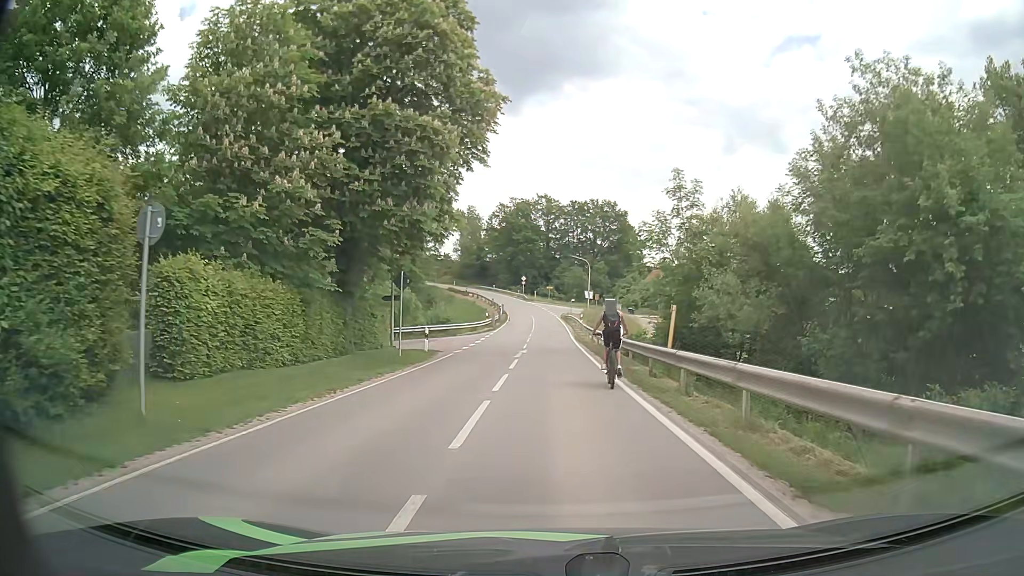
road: secondary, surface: asphalt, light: Day
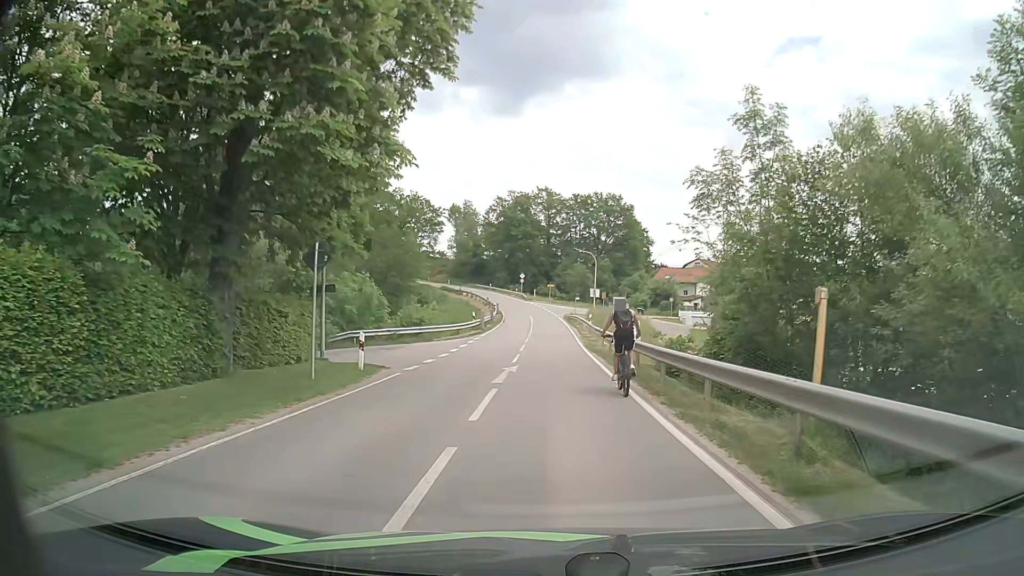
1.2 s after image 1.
(0.0, +9.8) m; 0°
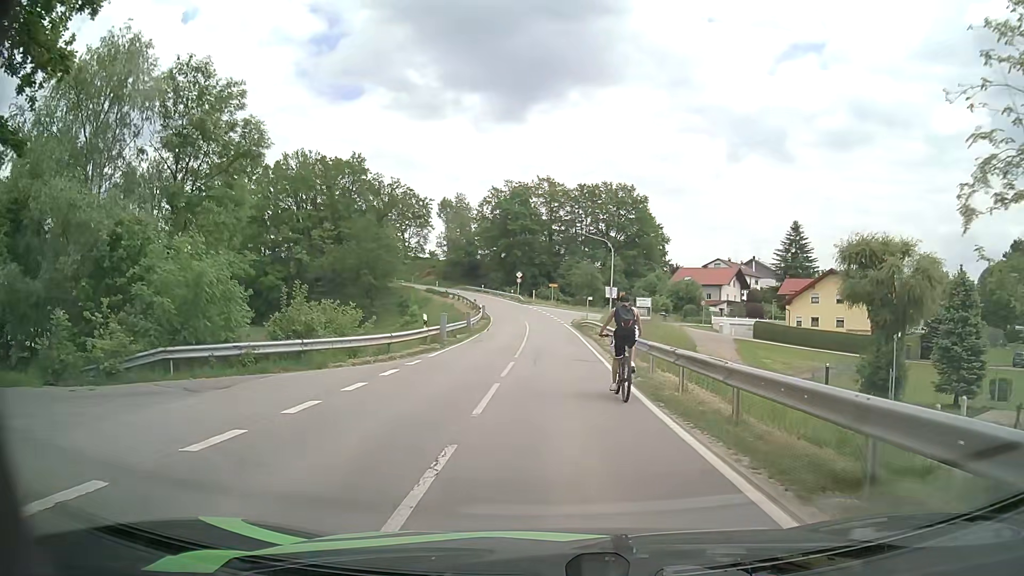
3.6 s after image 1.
(0.0, +17.7) m; 0°
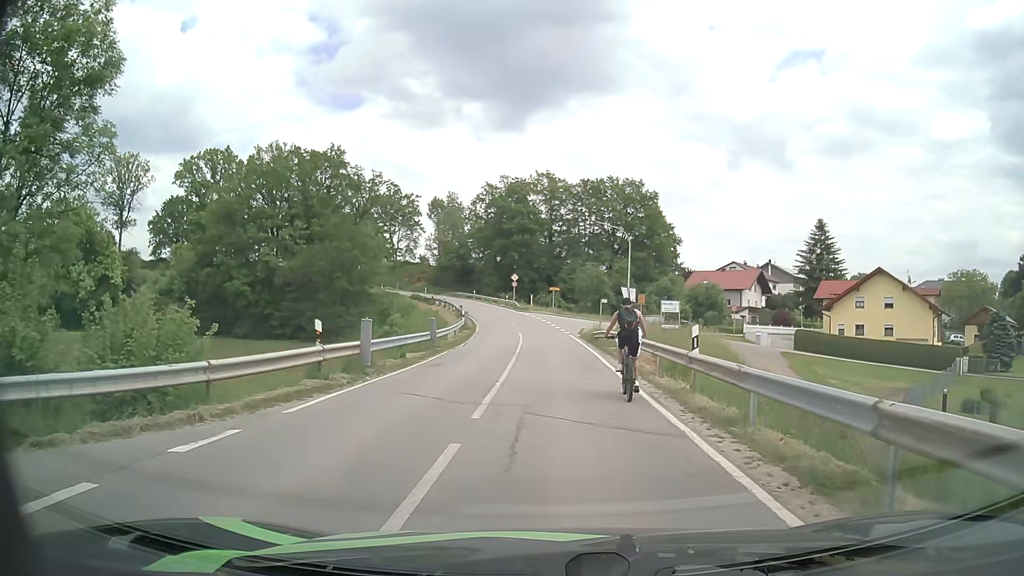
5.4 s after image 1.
(0.0, +12.1) m; +1°
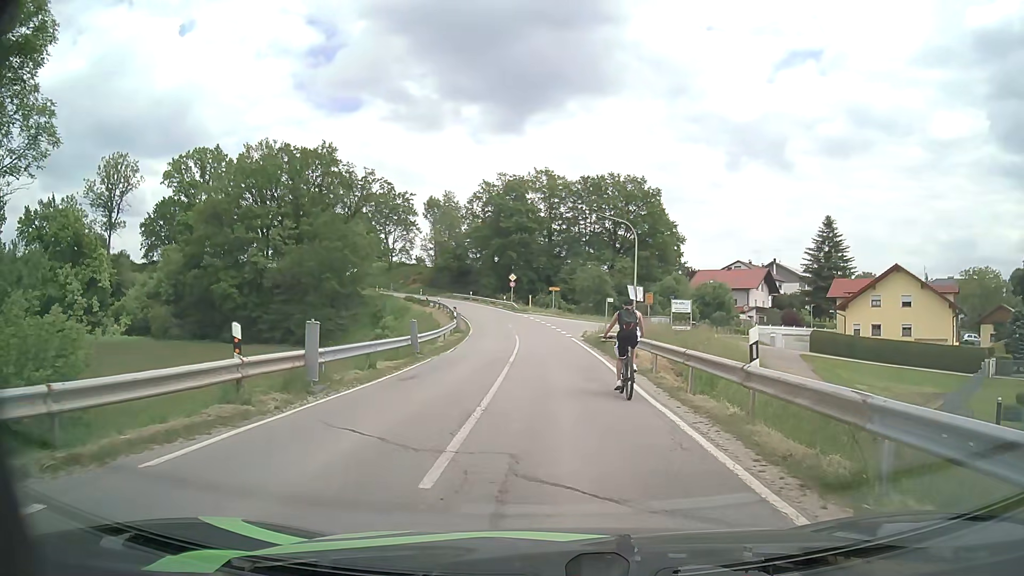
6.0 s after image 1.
(0.0, +3.8) m; 0°
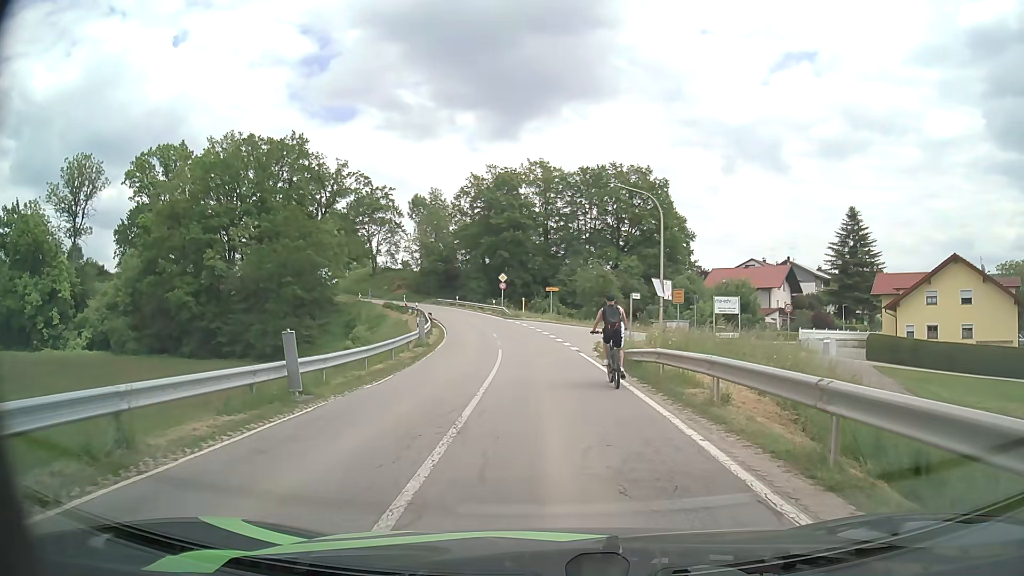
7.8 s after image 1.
(-0.1, +11.0) m; 0°
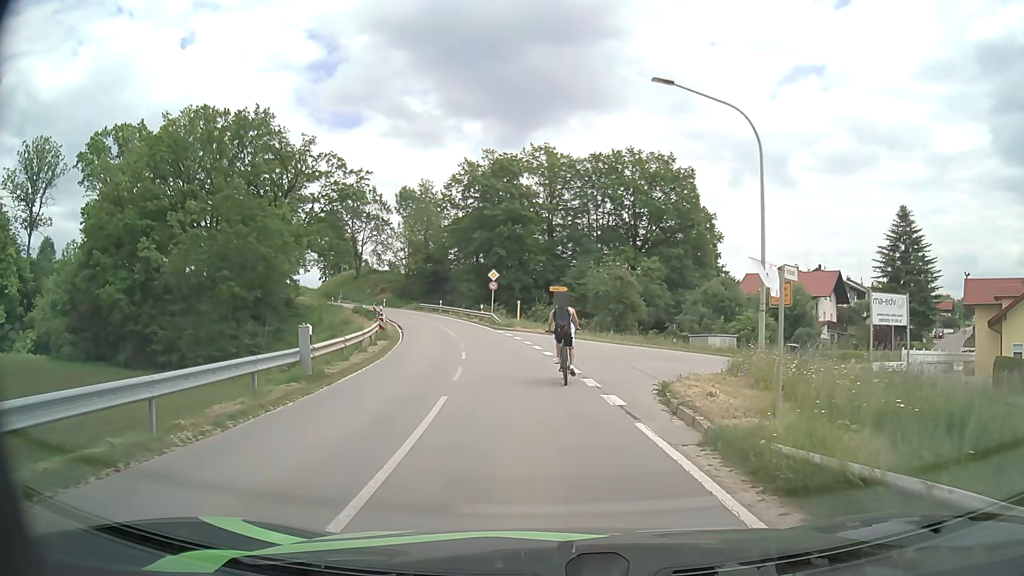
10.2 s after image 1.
(0.0, +14.7) m; 0°
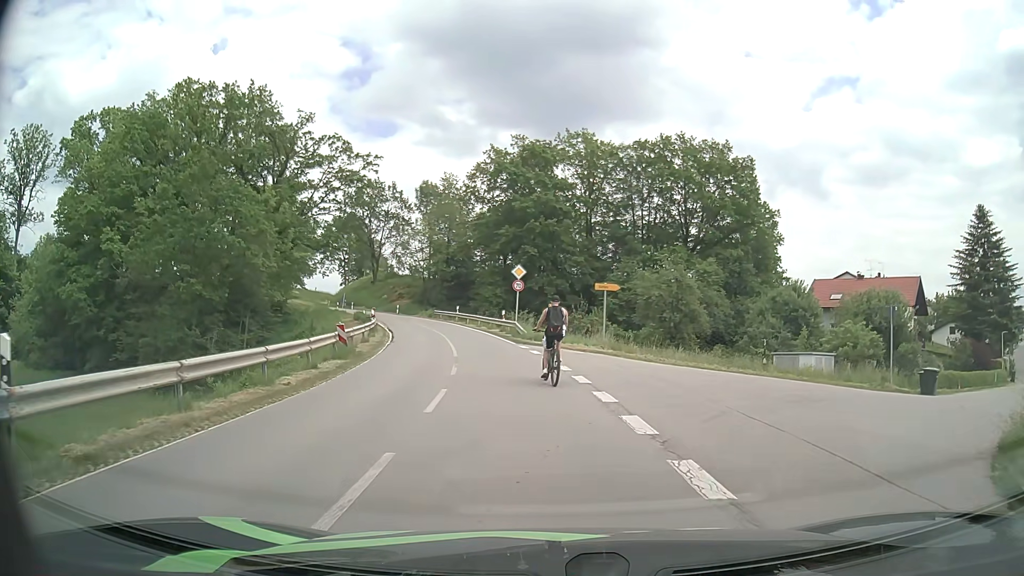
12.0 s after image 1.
(-0.3, +11.3) m; -3°
(0, +10) (-1, +20) (-2, +30) (-5, +40) (-8, +49) (-12, +58) (-16, +67) (-20, +76) (-25, +85) (-29, +95) m
